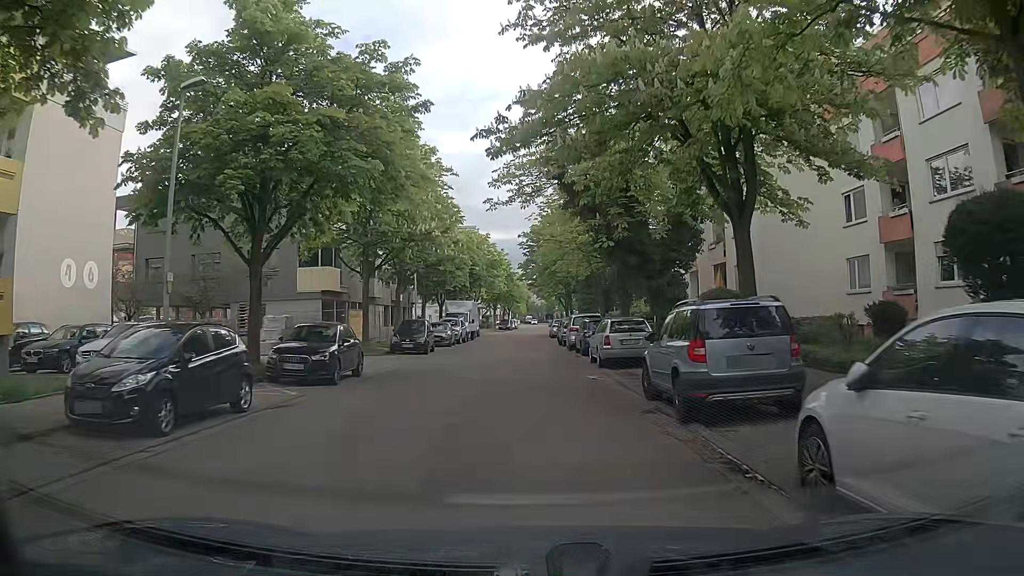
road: residential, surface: asphalt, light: Day
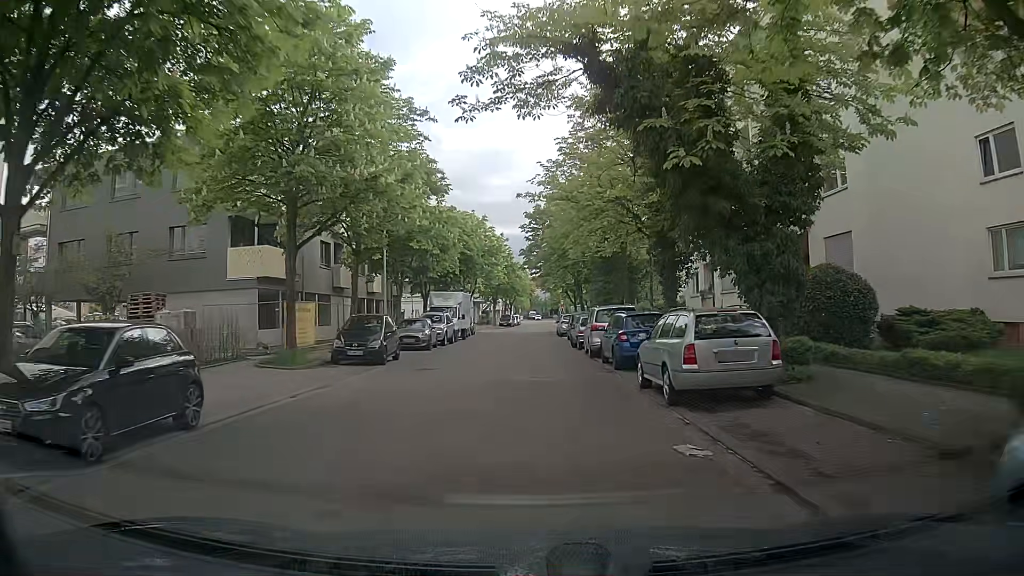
(-0.1, +9.7) m; -2°
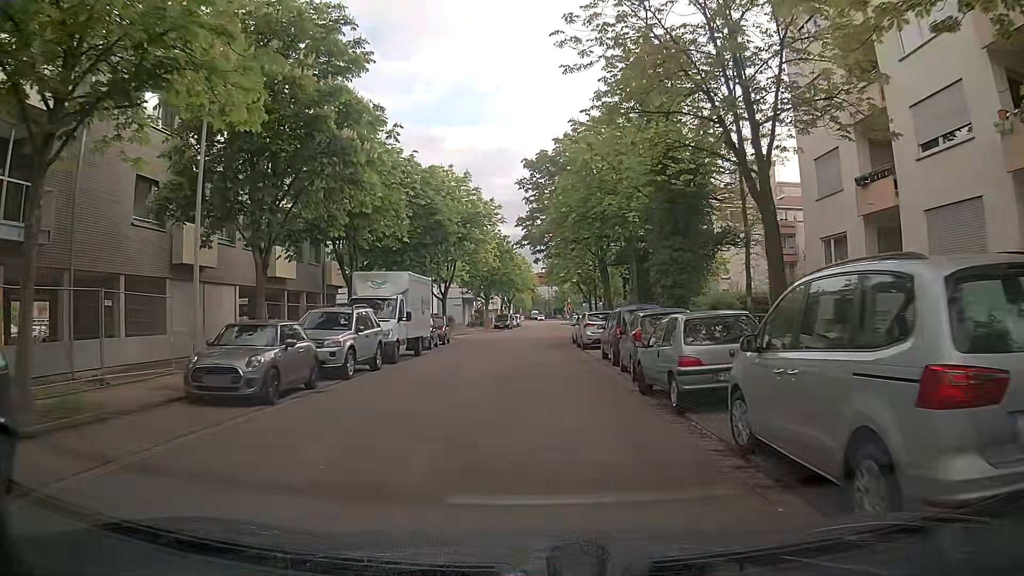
(+0.2, +19.0) m; 0°
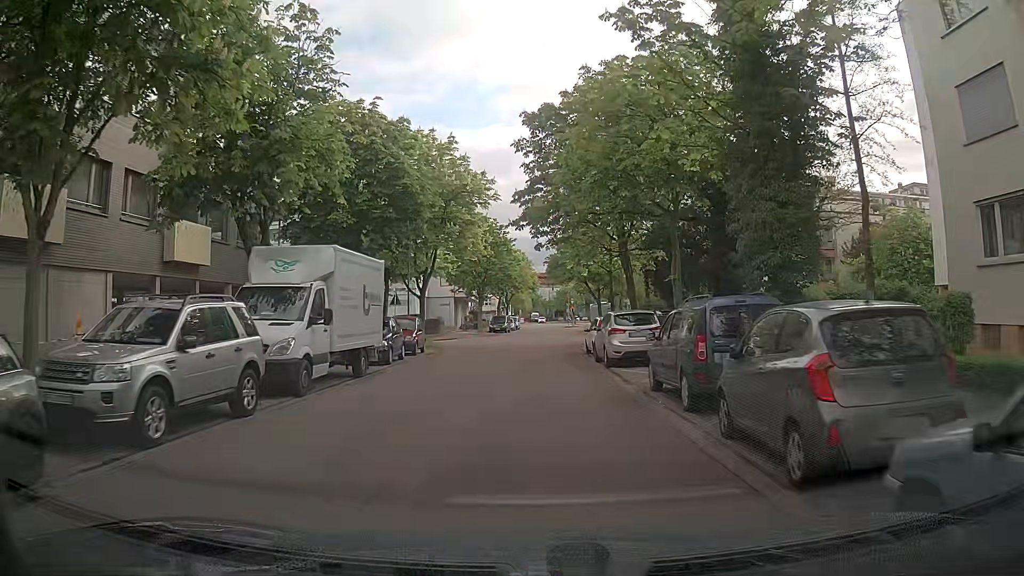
(+0.1, +9.0) m; +2°
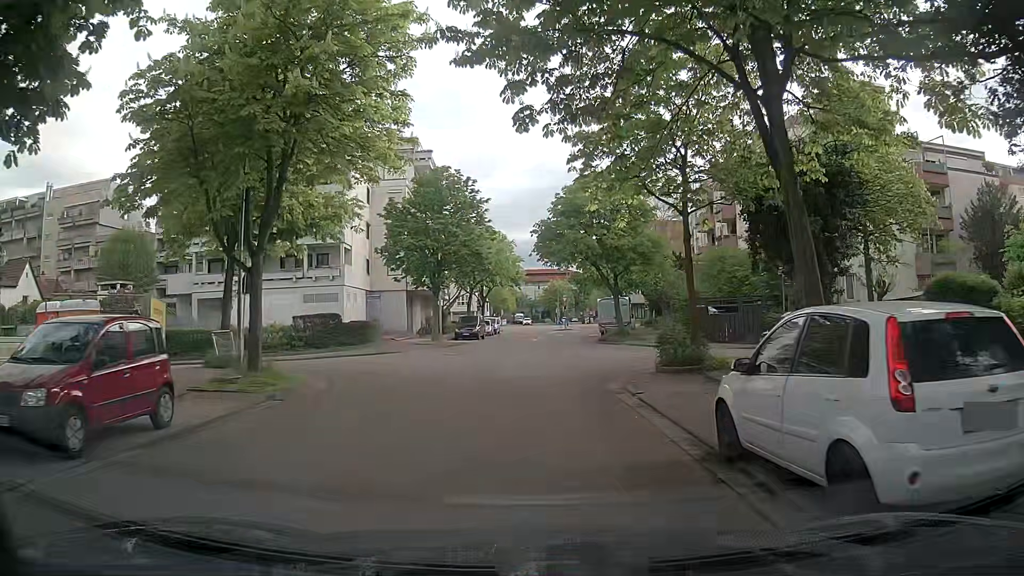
(-0.4, +20.5) m; 0°
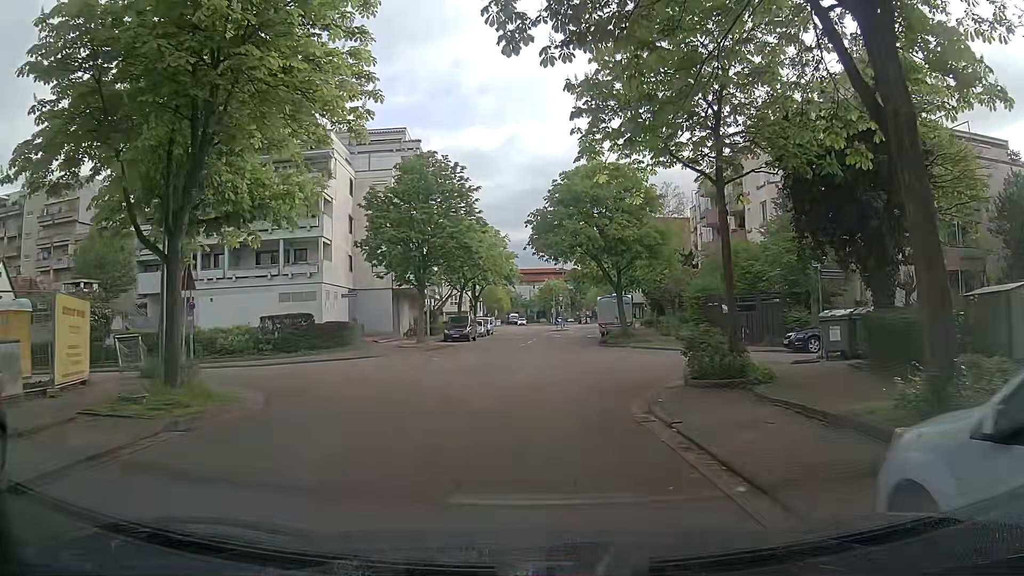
(0.0, +3.6) m; +1°
